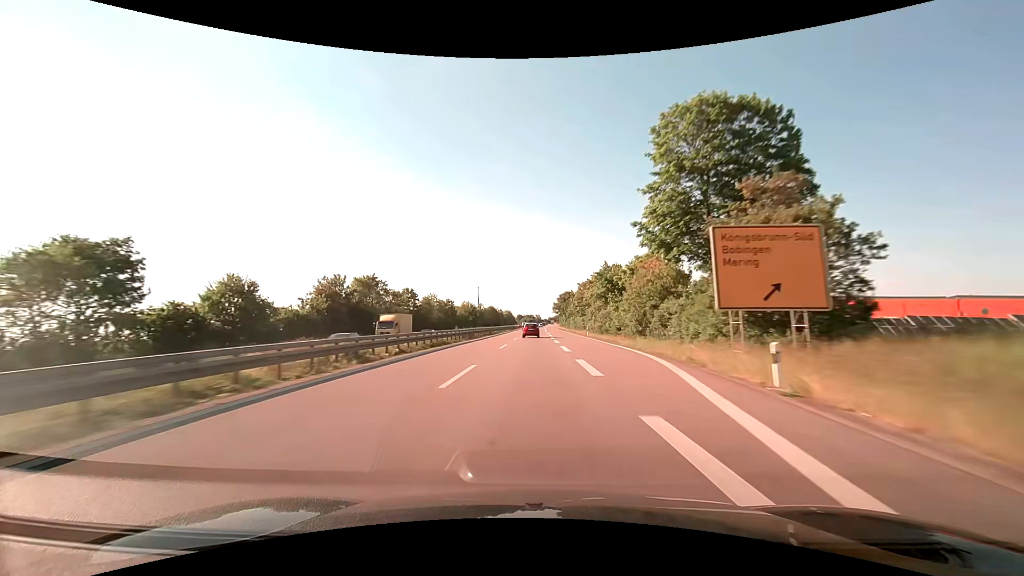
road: trunk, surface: asphalt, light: Day
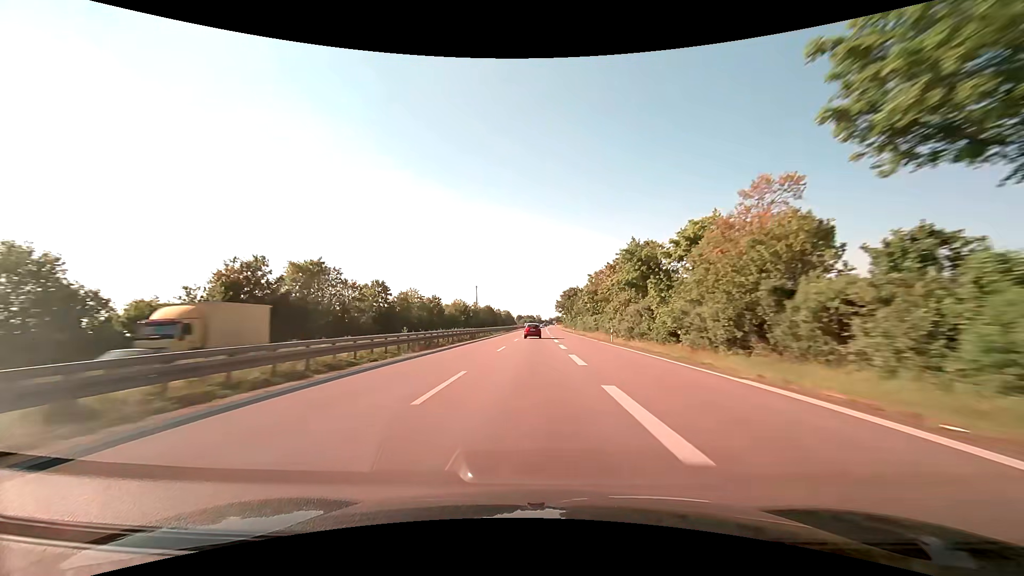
(0.0, +20.2) m; 0°
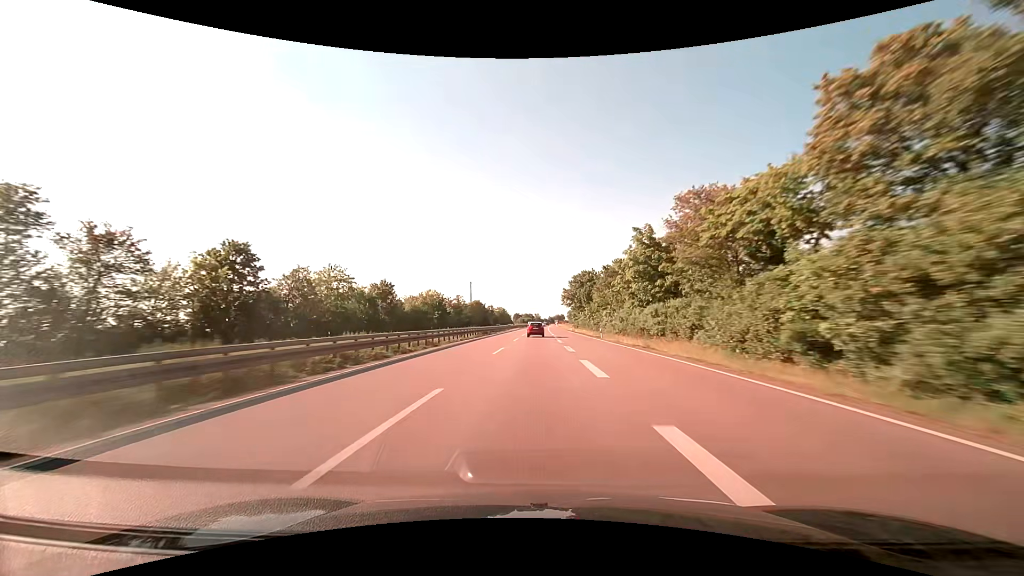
(+0.1, +40.3) m; 0°
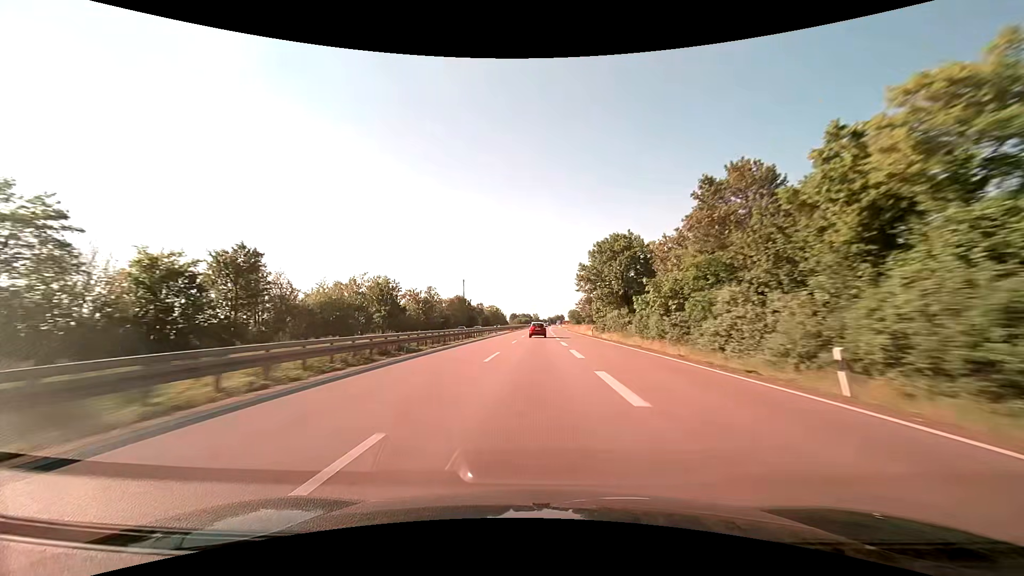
(+0.1, +40.2) m; 0°
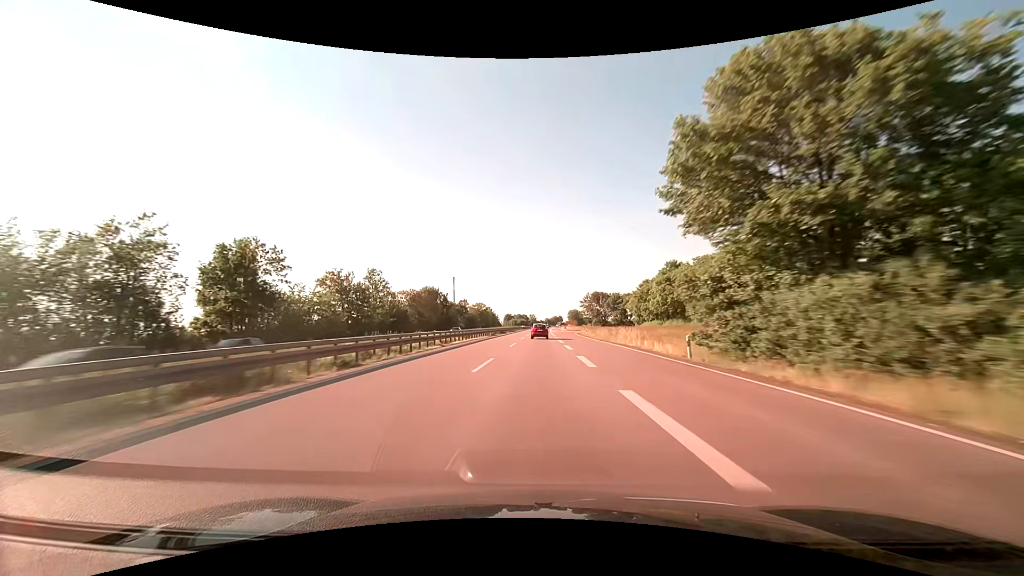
(0.0, +39.8) m; 0°
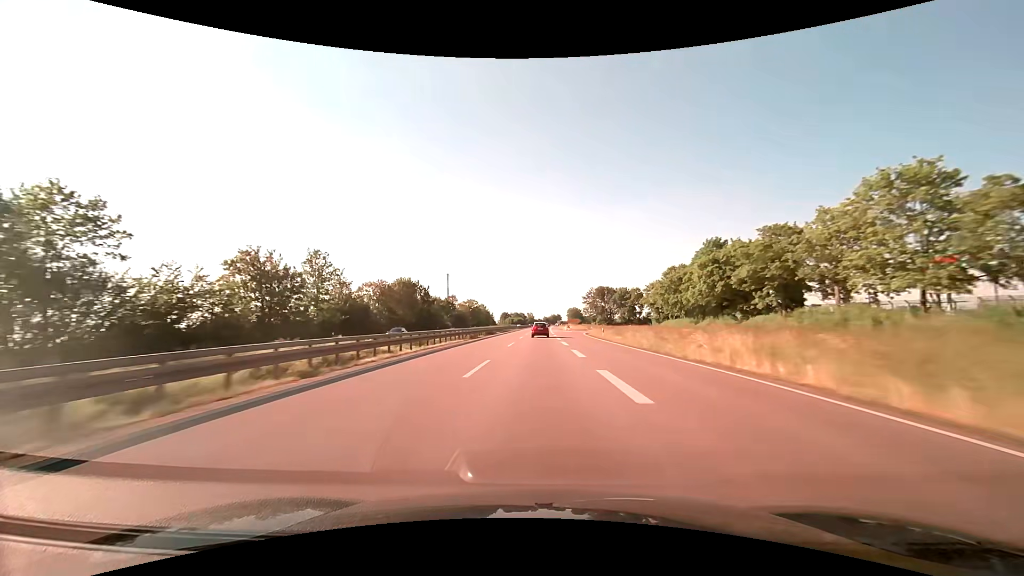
(+0.1, +19.8) m; 0°
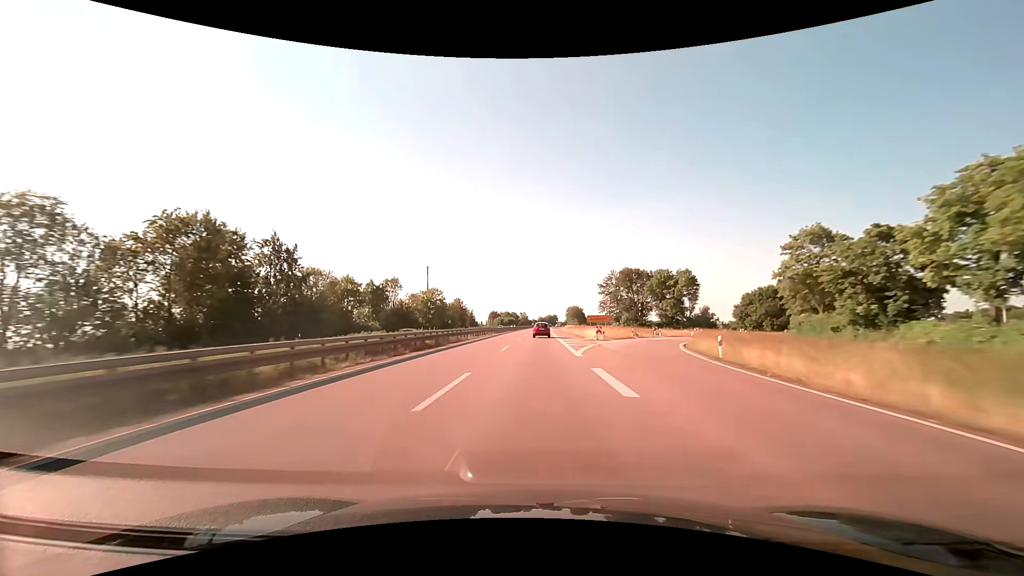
(+0.3, +59.0) m; +1°
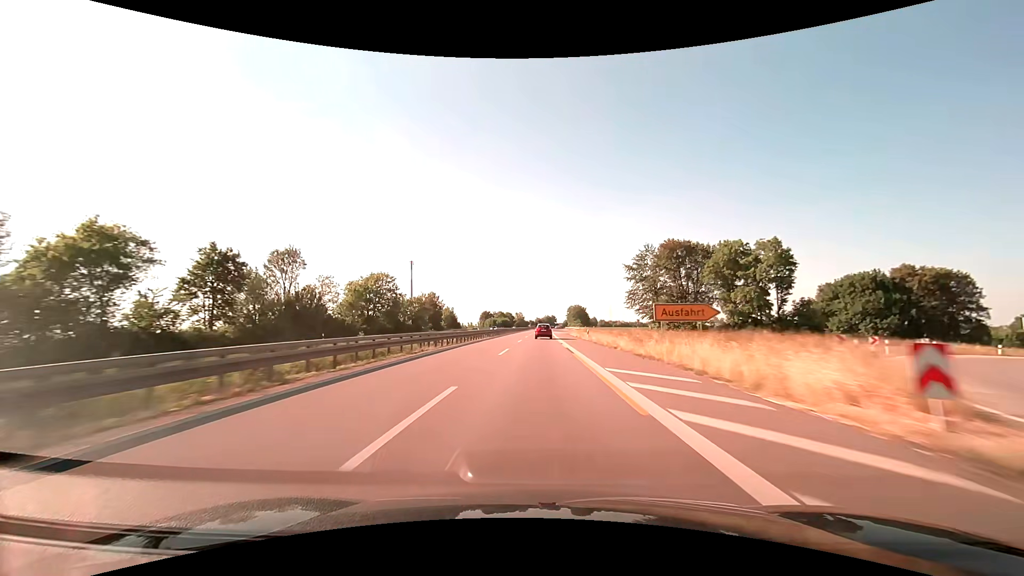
(+0.1, +39.1) m; 0°
(0, +10) (0, +20) (0, +30) (0, +40) (0, +50) (0, +60) (0, +70) (+1, +80) (+1, +90) (+1, +100) m
